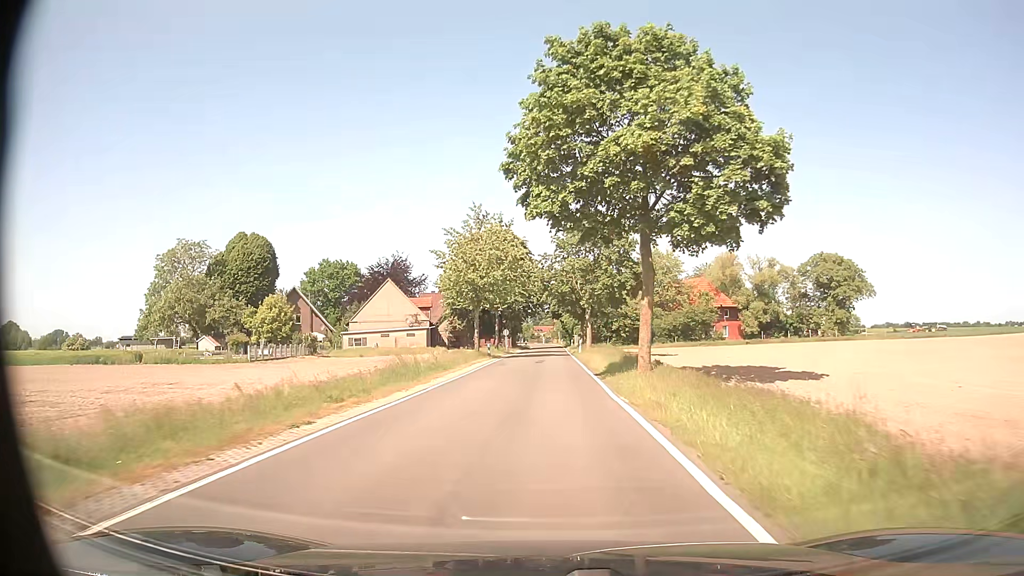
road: tertiary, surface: asphalt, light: Day
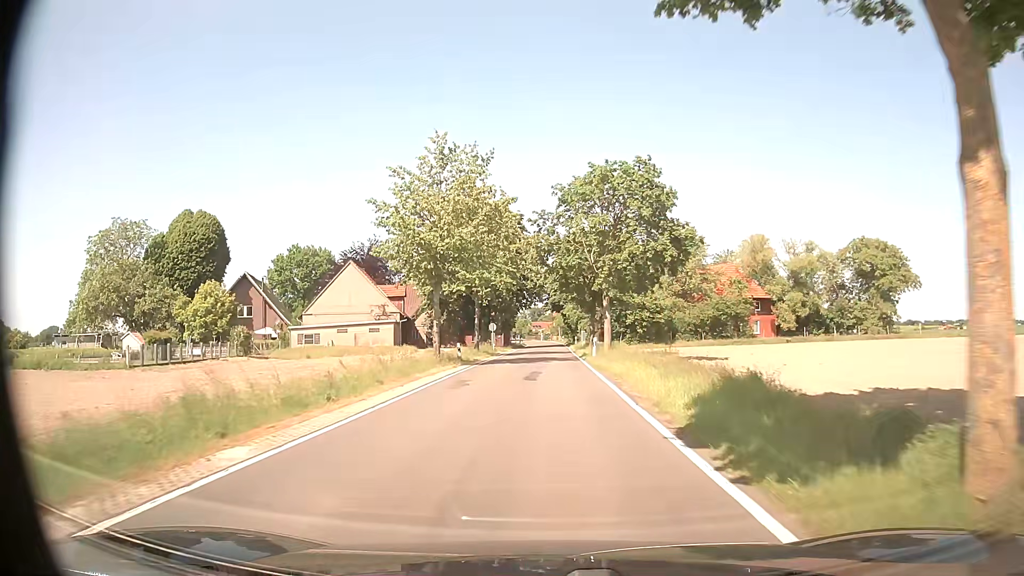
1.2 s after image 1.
(0.0, +16.5) m; 0°
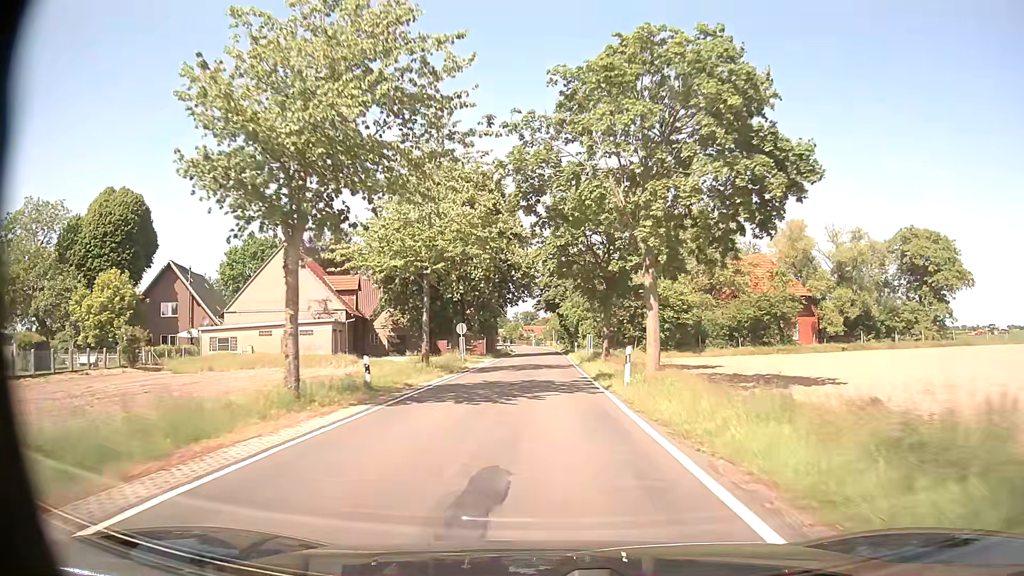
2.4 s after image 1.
(+0.1, +16.6) m; +1°
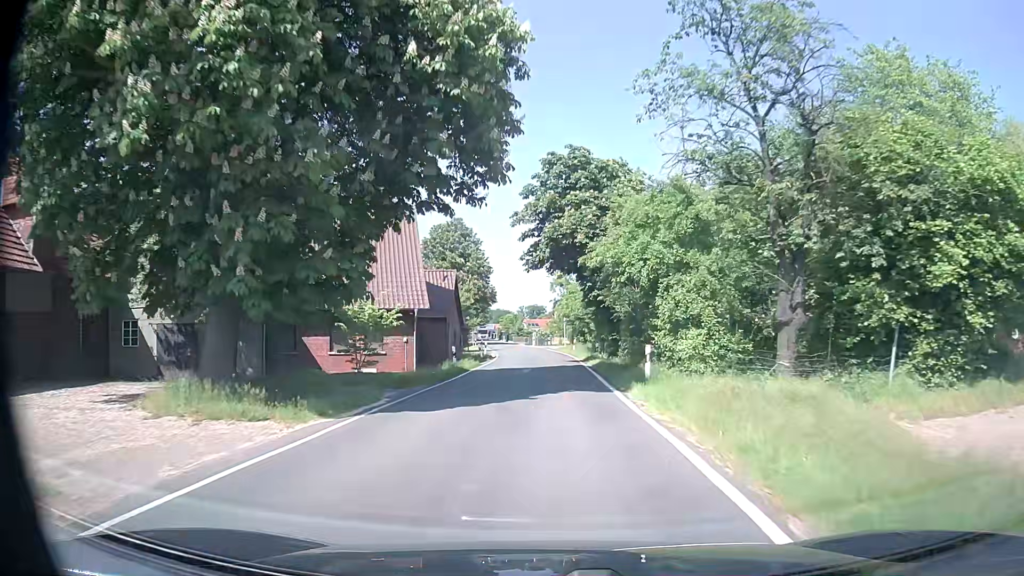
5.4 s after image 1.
(0.0, +40.5) m; -1°
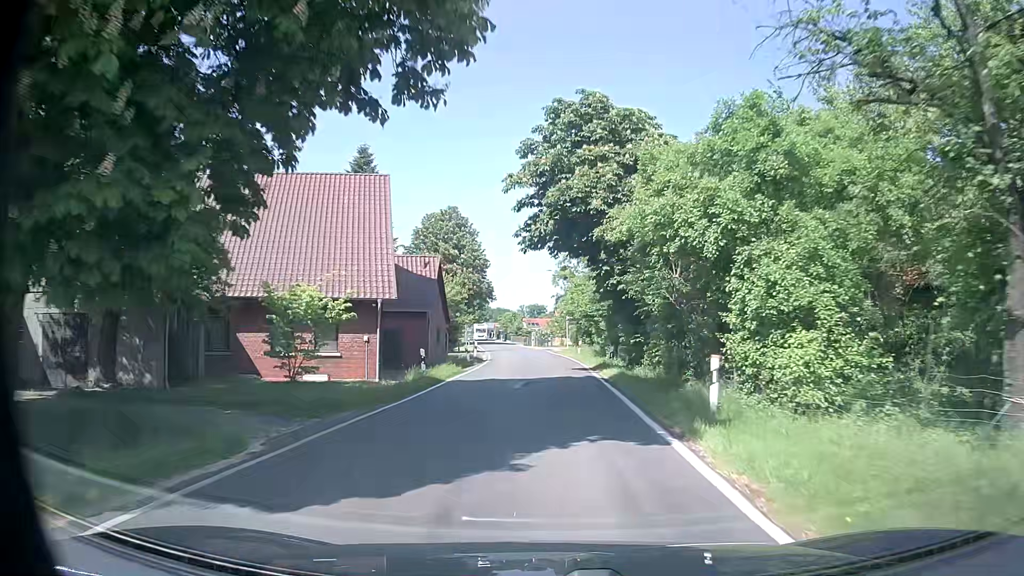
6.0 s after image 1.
(0.0, +7.2) m; -1°
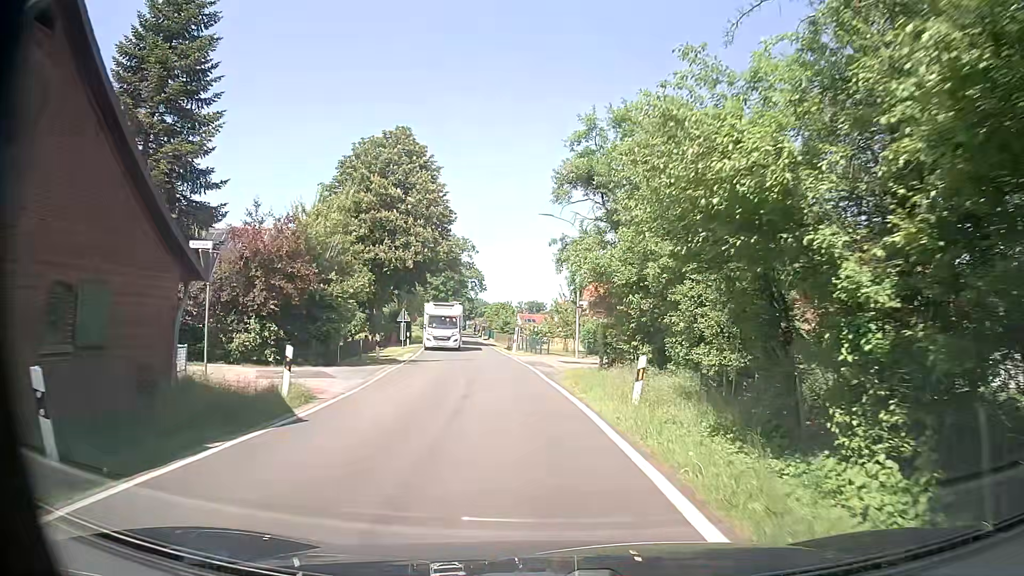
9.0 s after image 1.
(+0.5, +30.0) m; +2°
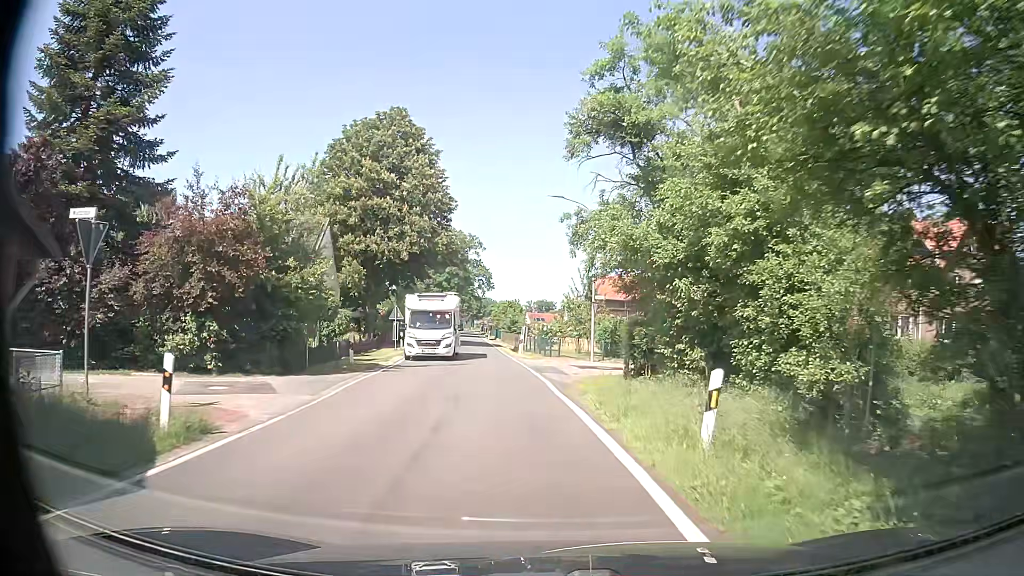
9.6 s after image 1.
(-0.1, +4.6) m; -3°
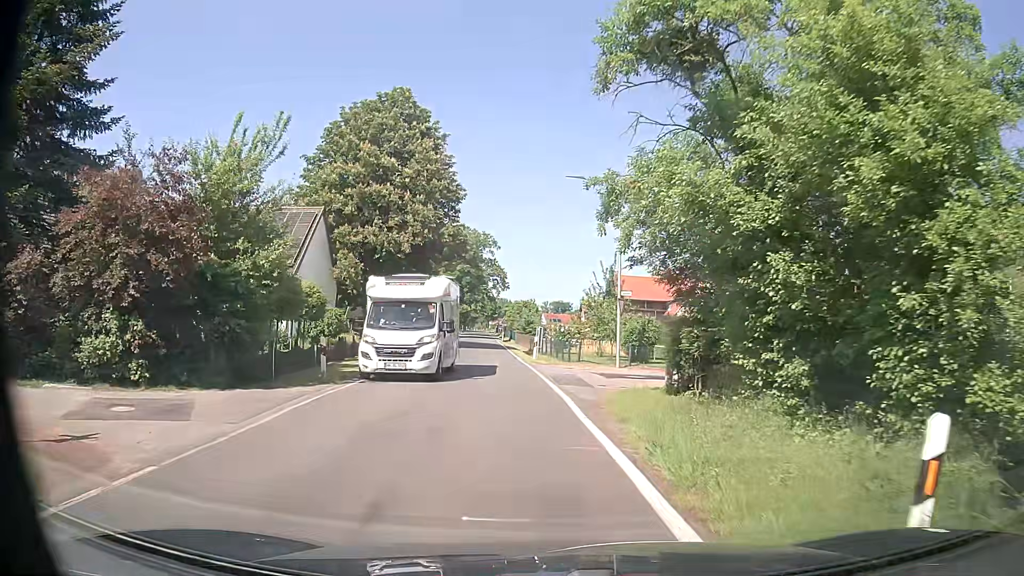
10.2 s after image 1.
(0.0, +4.1) m; -1°
